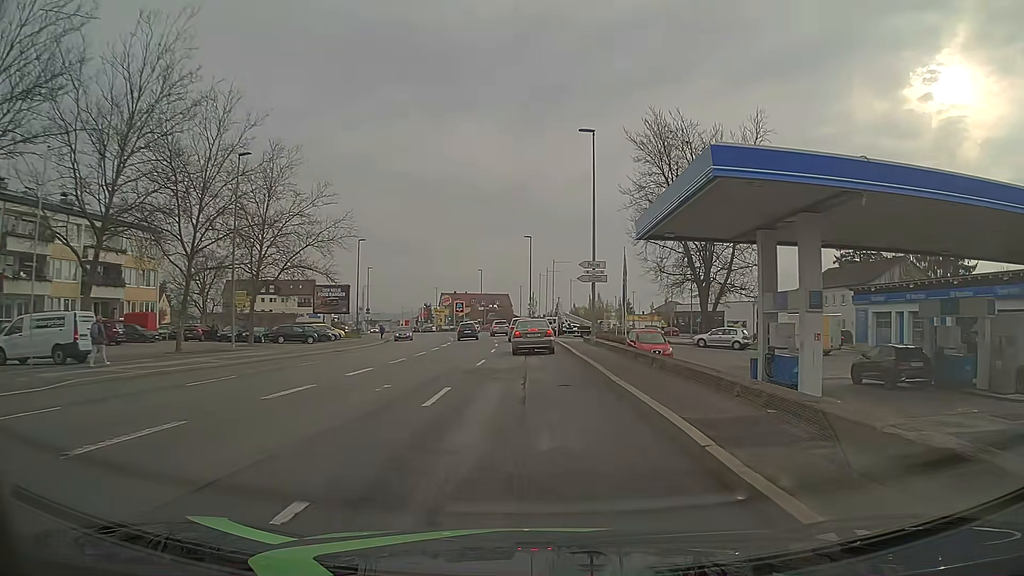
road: tertiary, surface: asphalt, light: Day
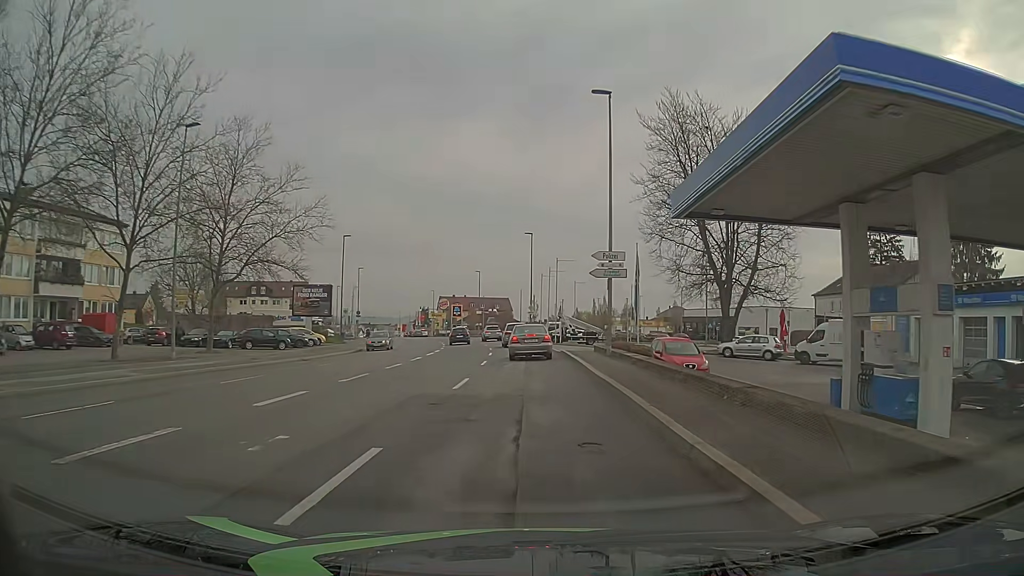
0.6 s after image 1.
(0.0, +6.4) m; +1°
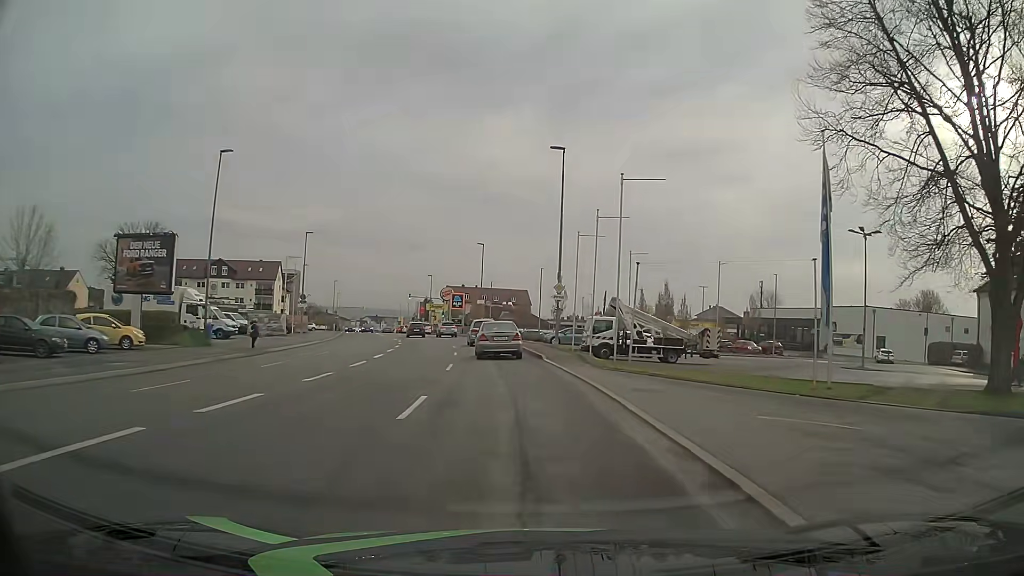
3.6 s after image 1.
(-0.6, +31.4) m; -2°
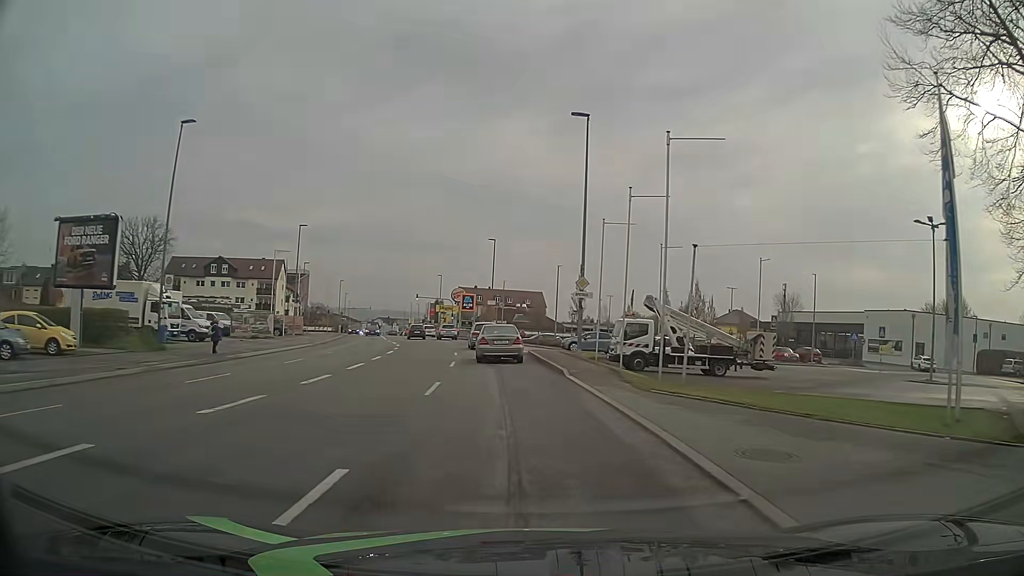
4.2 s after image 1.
(0.0, +6.2) m; -1°
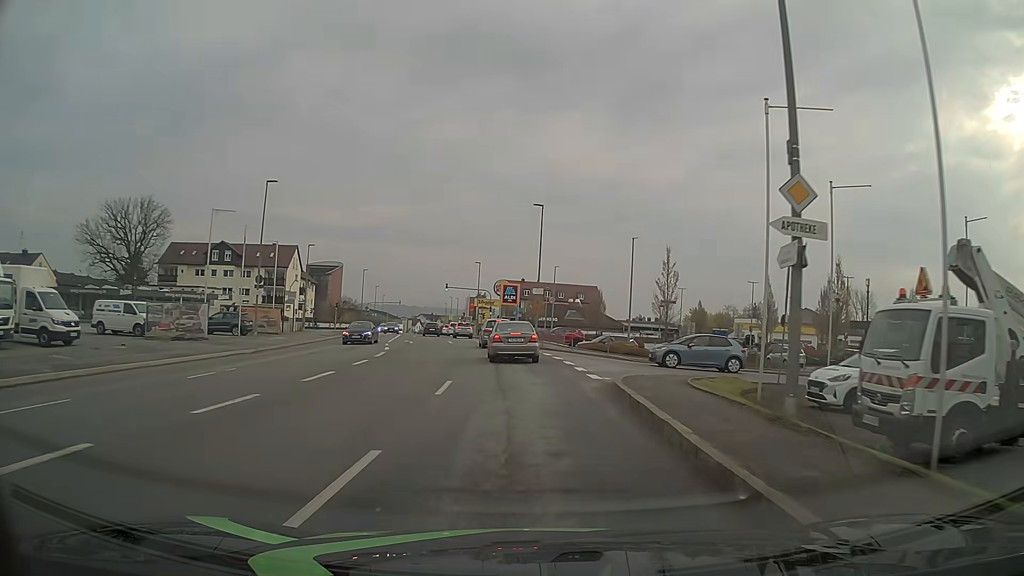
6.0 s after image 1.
(-0.7, +18.8) m; -4°
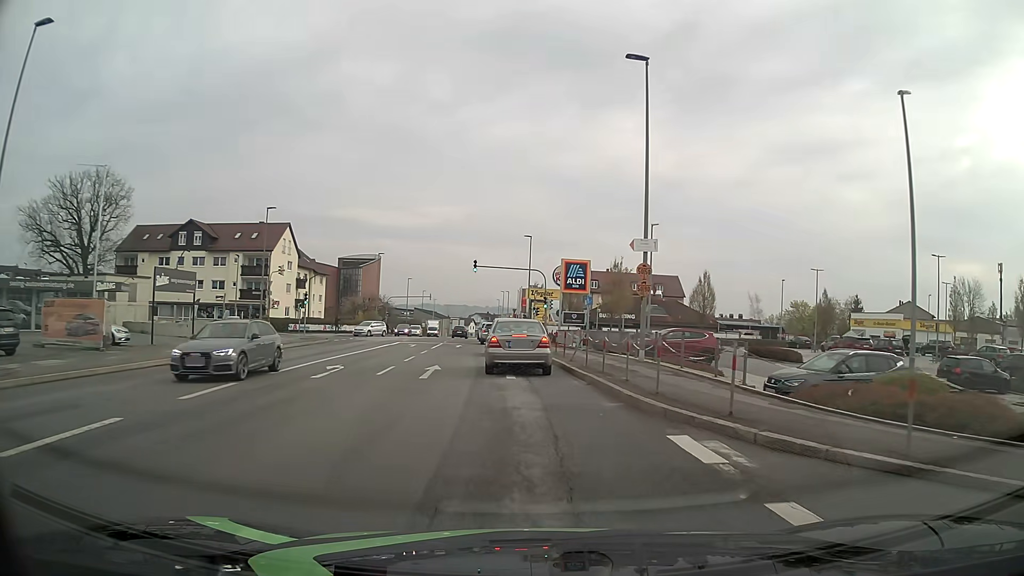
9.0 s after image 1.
(-1.2, +28.1) m; -5°
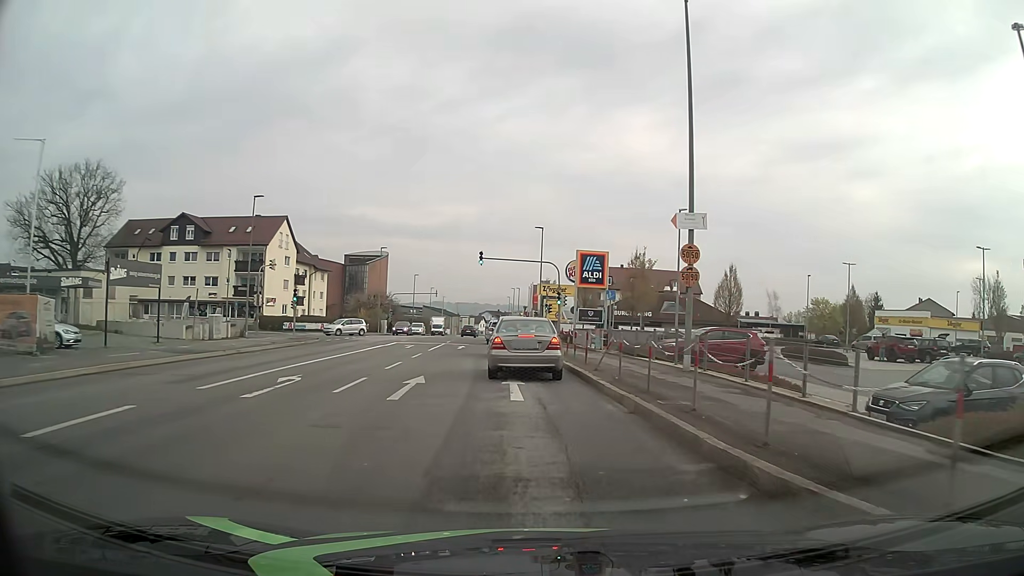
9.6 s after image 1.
(-0.1, +4.7) m; -2°
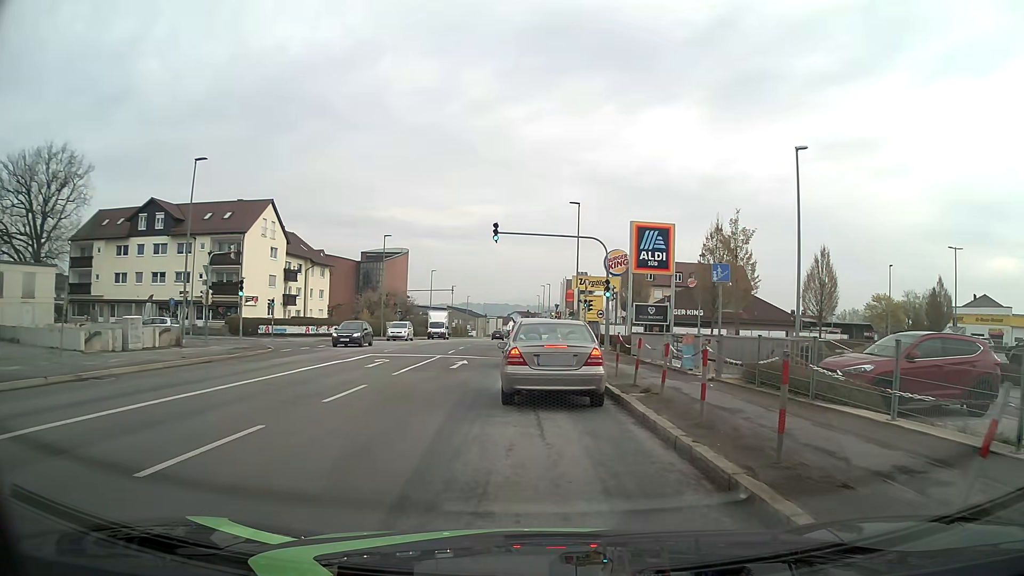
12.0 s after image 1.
(-0.1, +12.8) m; -2°
(0, +10) (0, +20) (-1, +30) (-1, +40) (-1, +50) (-1, +60) (-2, +70) (-2, +80) (-2, +90) (-2, +100) m
